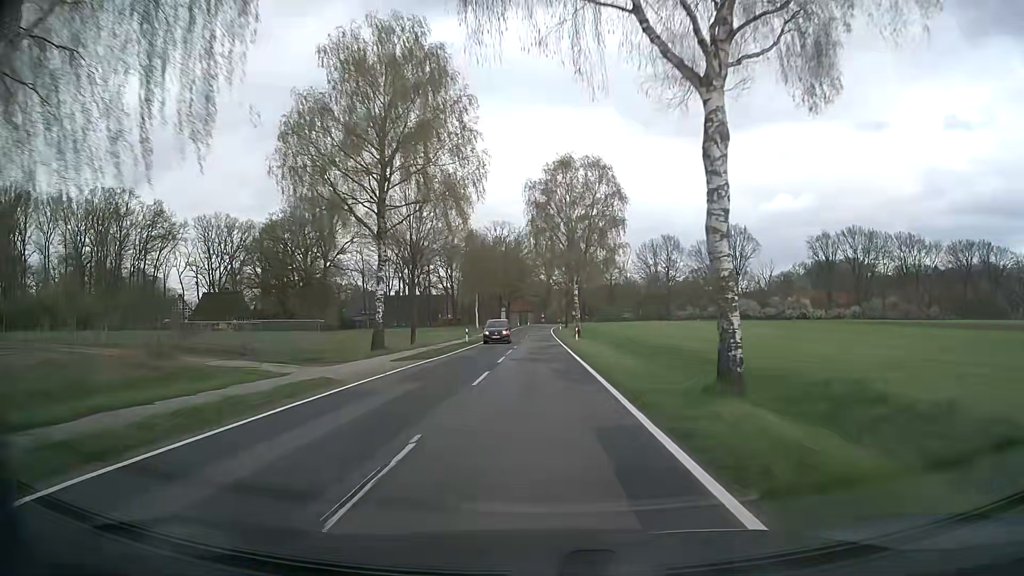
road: secondary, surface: asphalt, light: Day
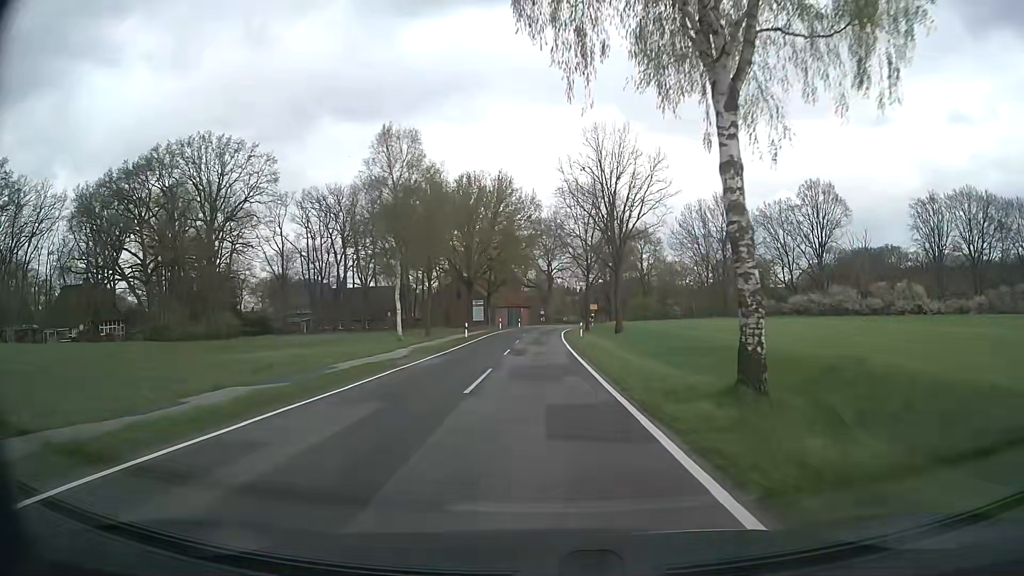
(-0.2, +51.4) m; 0°
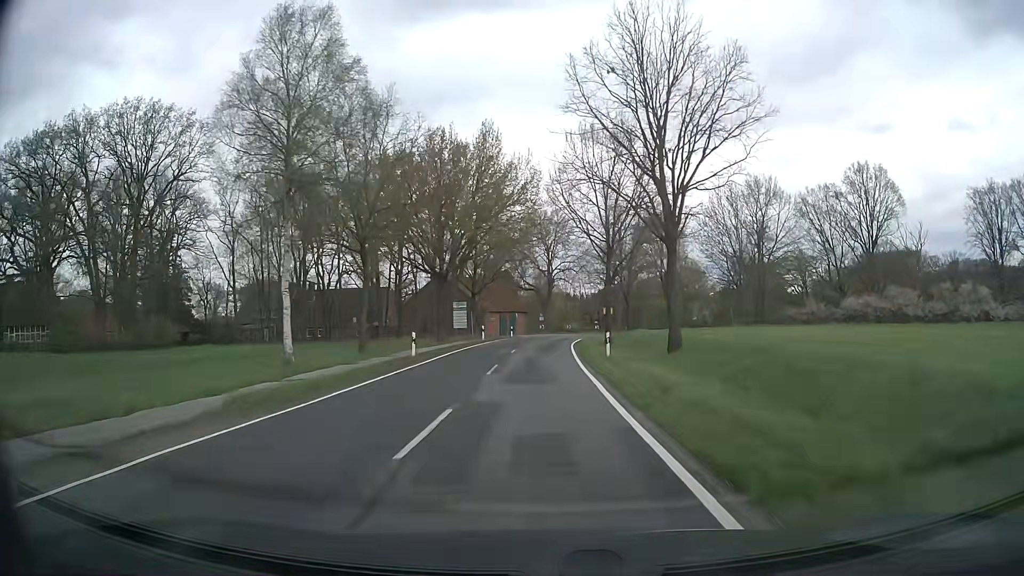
(0.0, +19.1) m; 0°
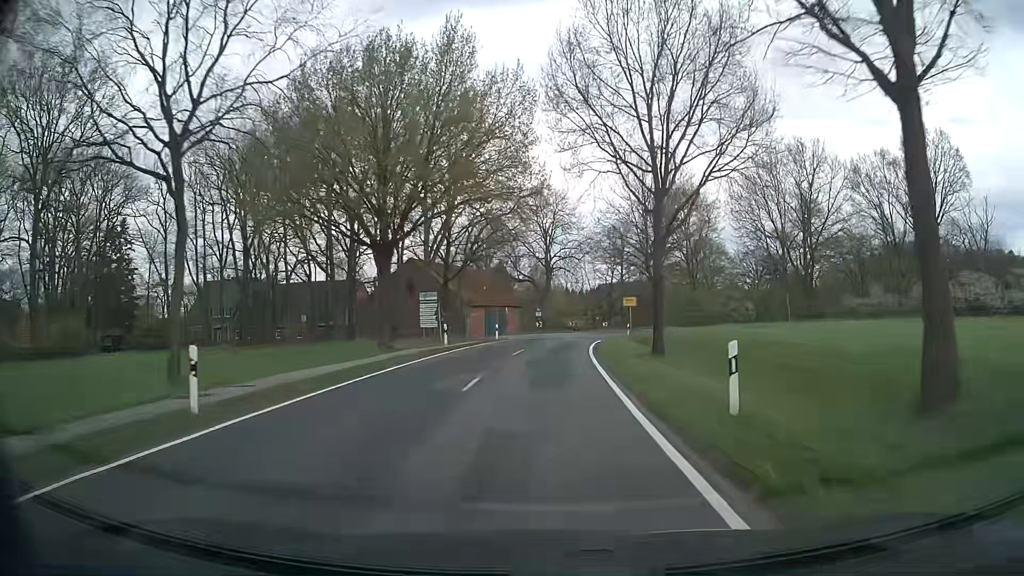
(+0.1, +18.1) m; +1°
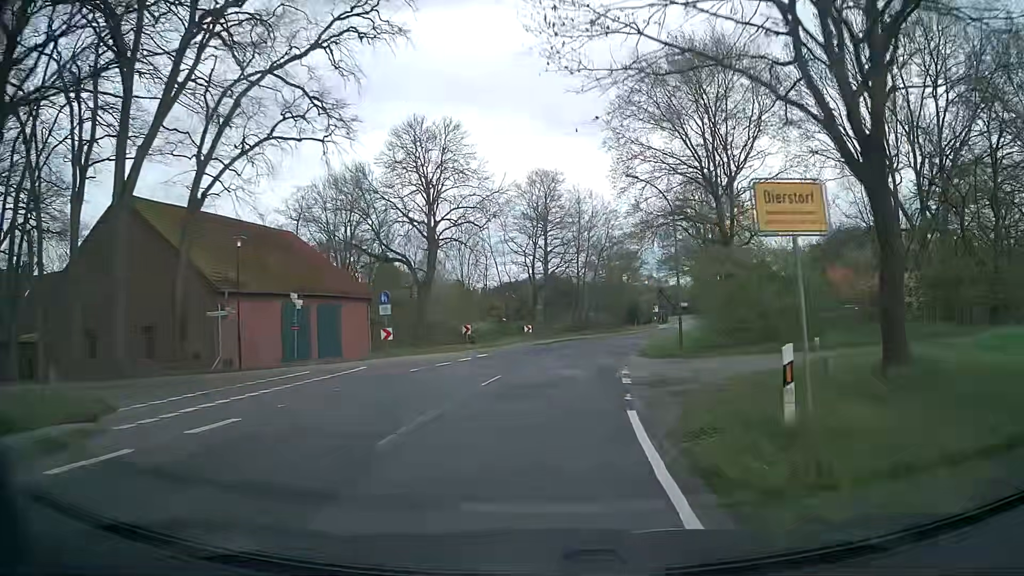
(+1.9, +40.4) m; +7°
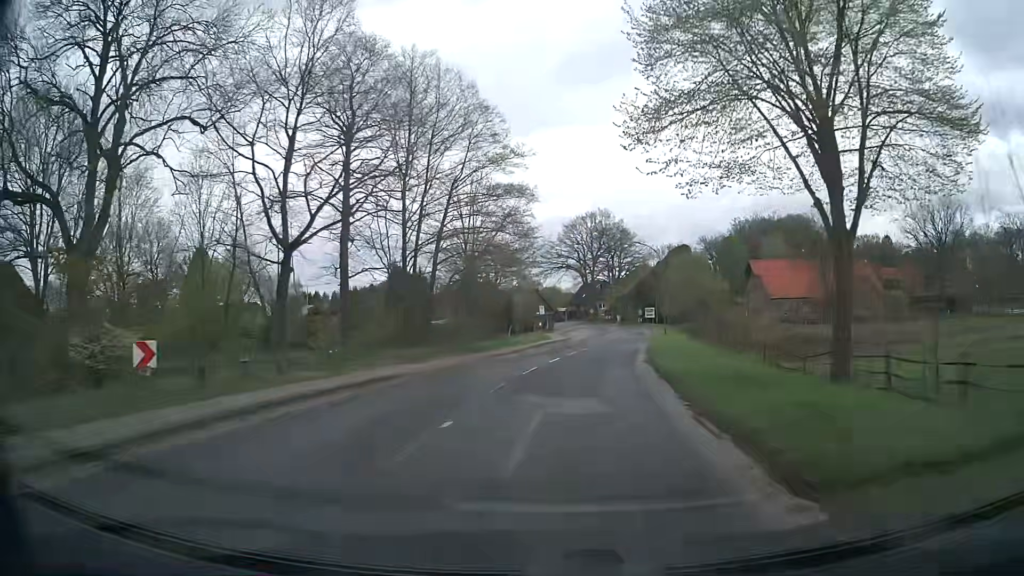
(+4.1, +38.8) m; +11°
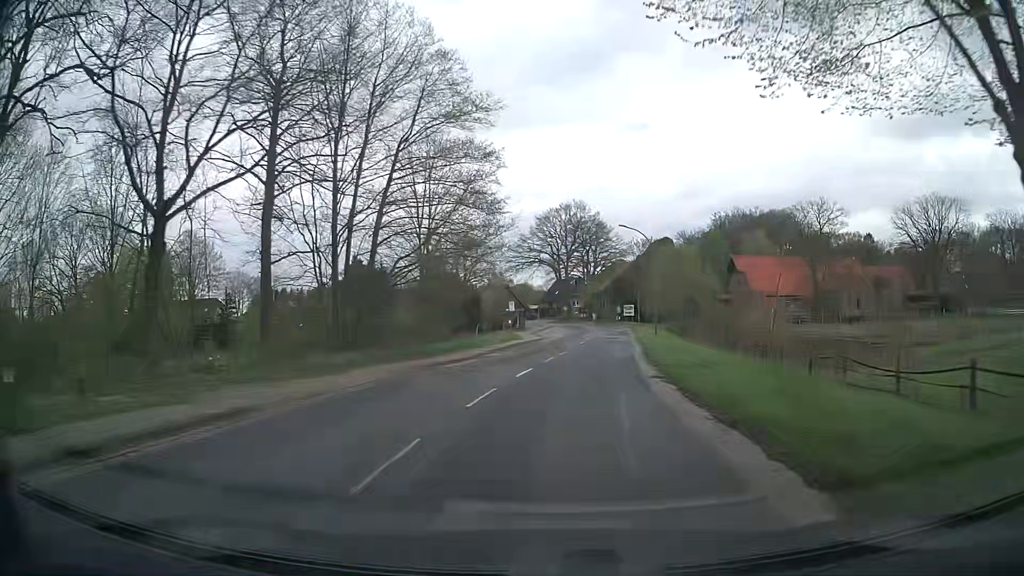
(+0.2, +7.8) m; +3°
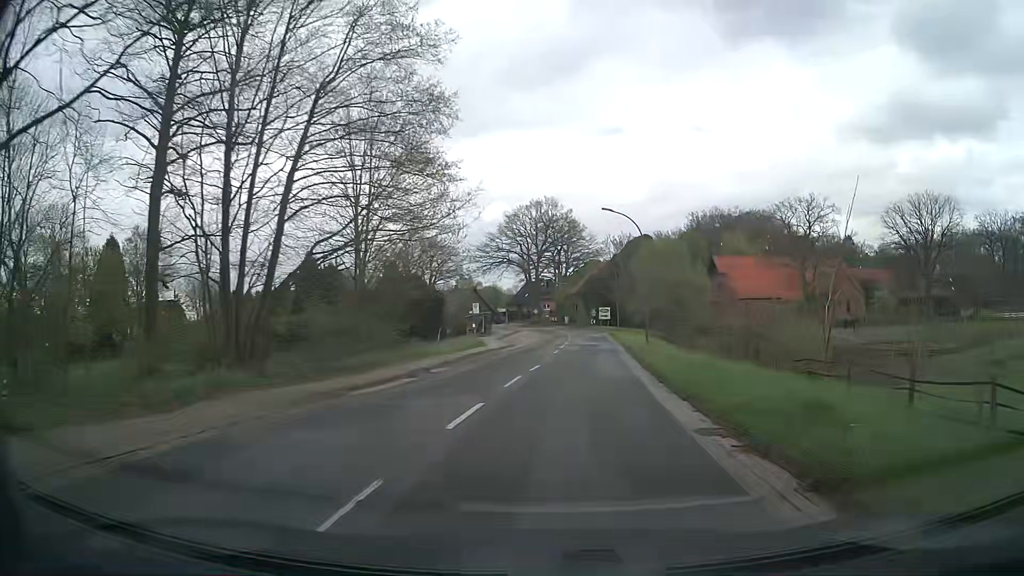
(+0.2, +7.8) m; +3°
(0, +10) (+1, +20) (+2, +30) (+3, +40) (+3, +50) (+4, +60) (+4, +70) (+4, +80) (+4, +90) (+2, +100) m
